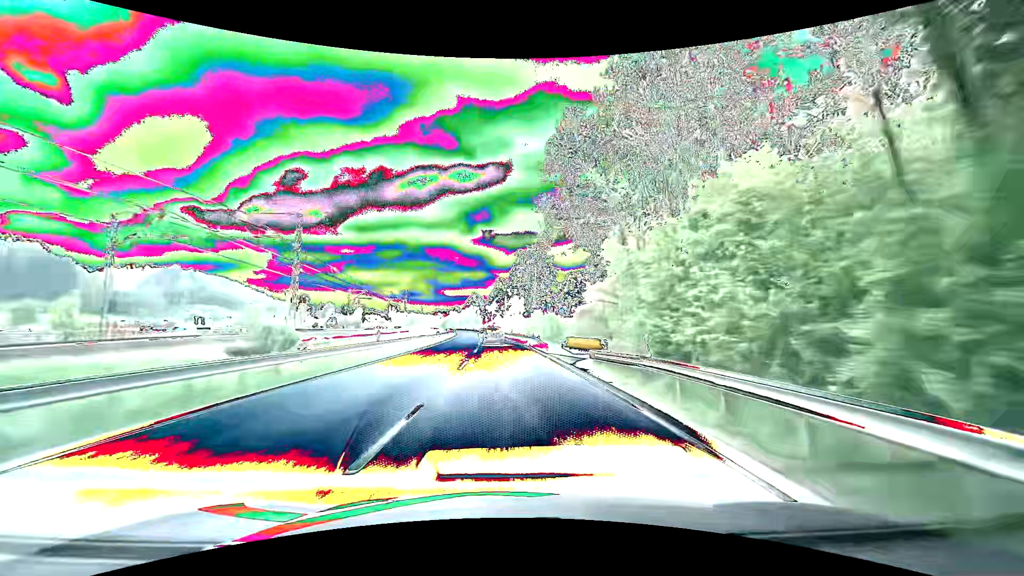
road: primary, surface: asphalt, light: Day
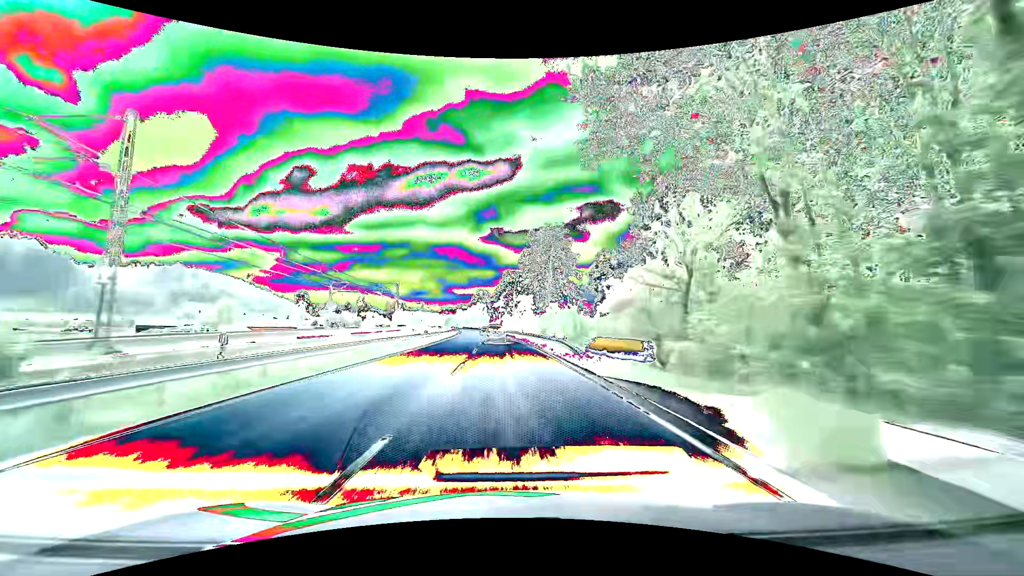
(-0.1, +15.0) m; -1°
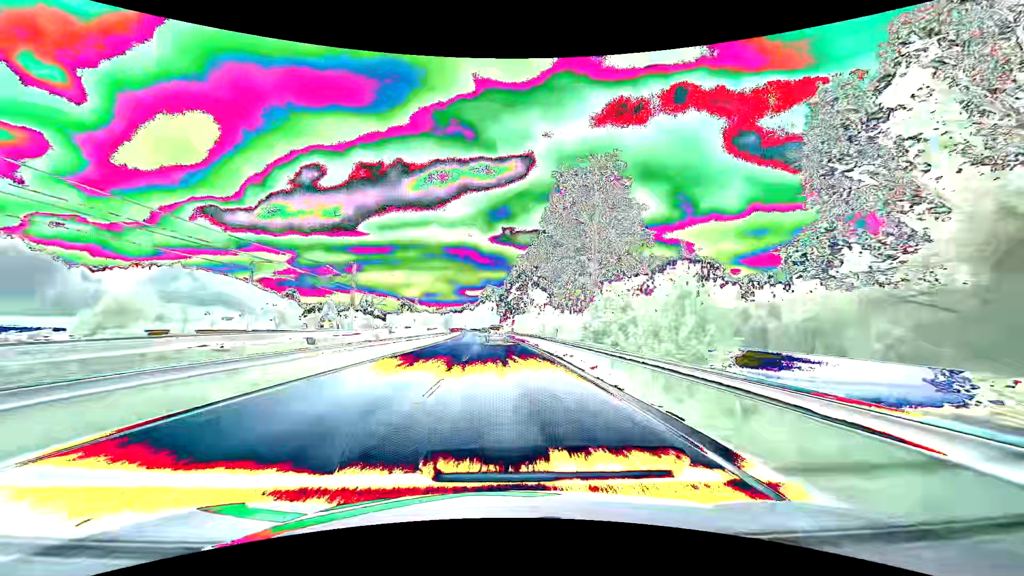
(-0.4, +30.0) m; -1°
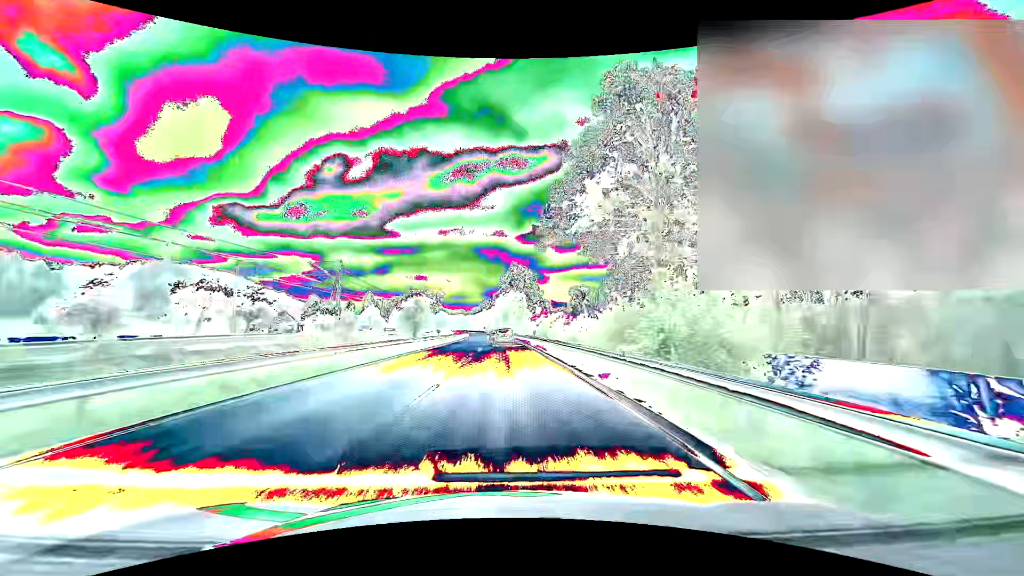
(-2.3, +74.5) m; -3°
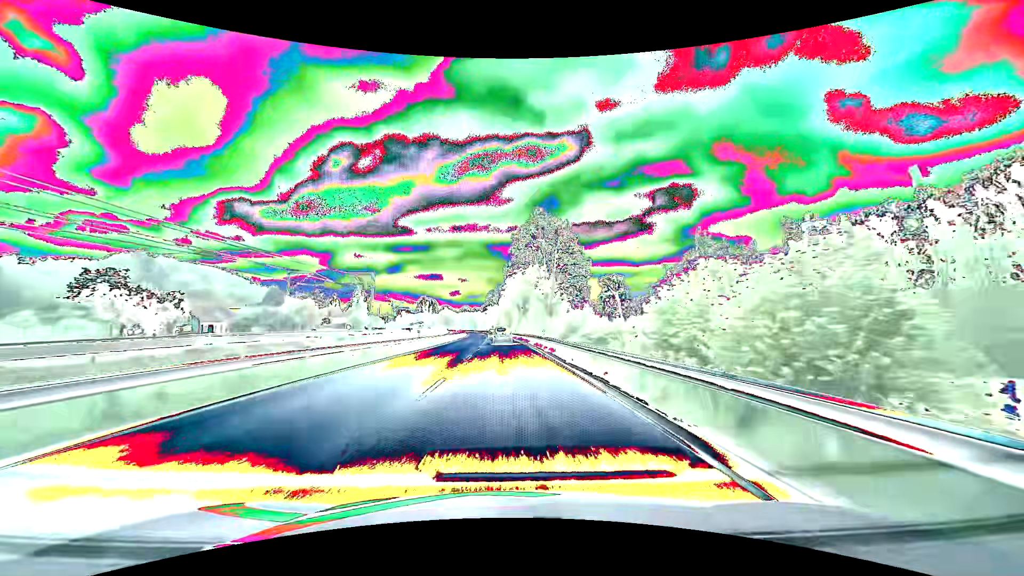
(-0.9, +59.9) m; -2°
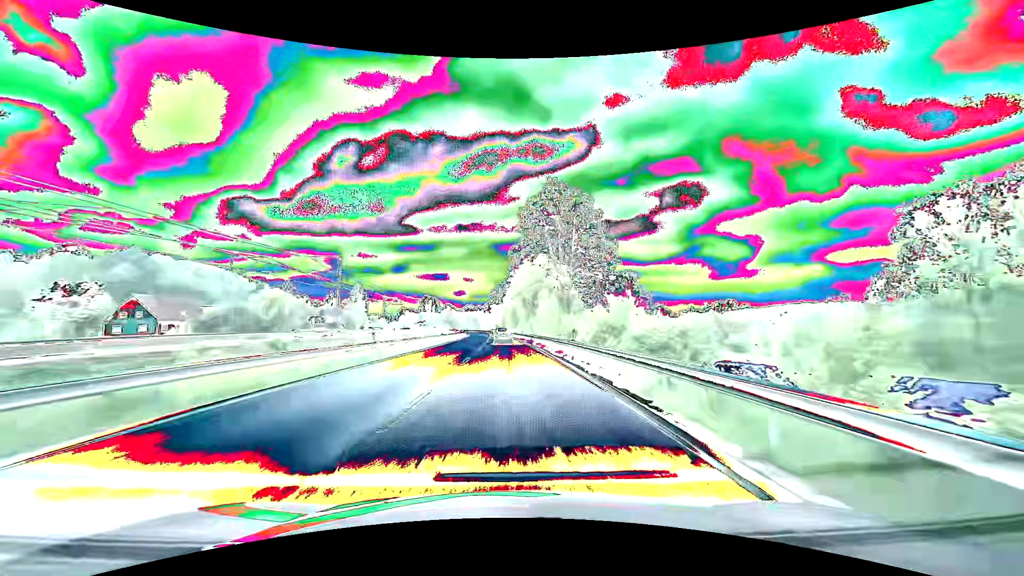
(-0.1, +15.0) m; -1°
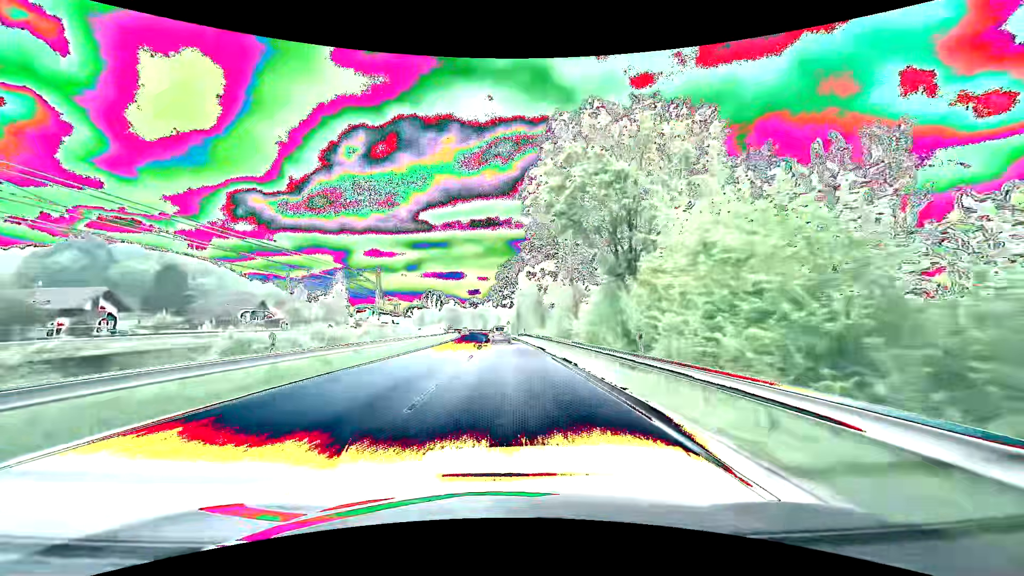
(-0.8, +59.8) m; -2°
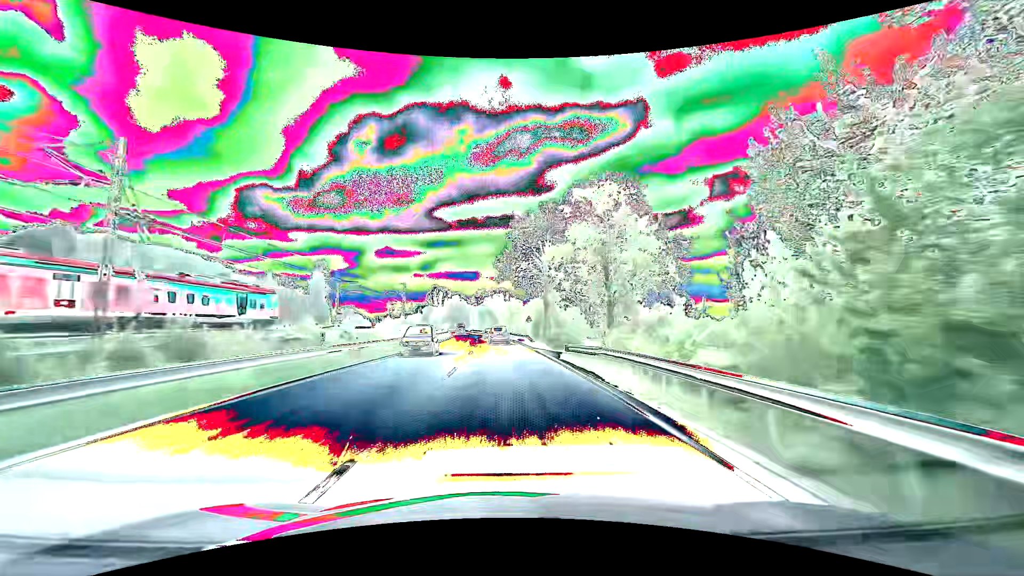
(-0.6, +44.2) m; -1°
(0, +10) (0, +20) (0, +30) (-1, +40) (-1, +50) (-2, +60) (-3, +70) (-3, +80) (-4, +90) (-5, +100) m
